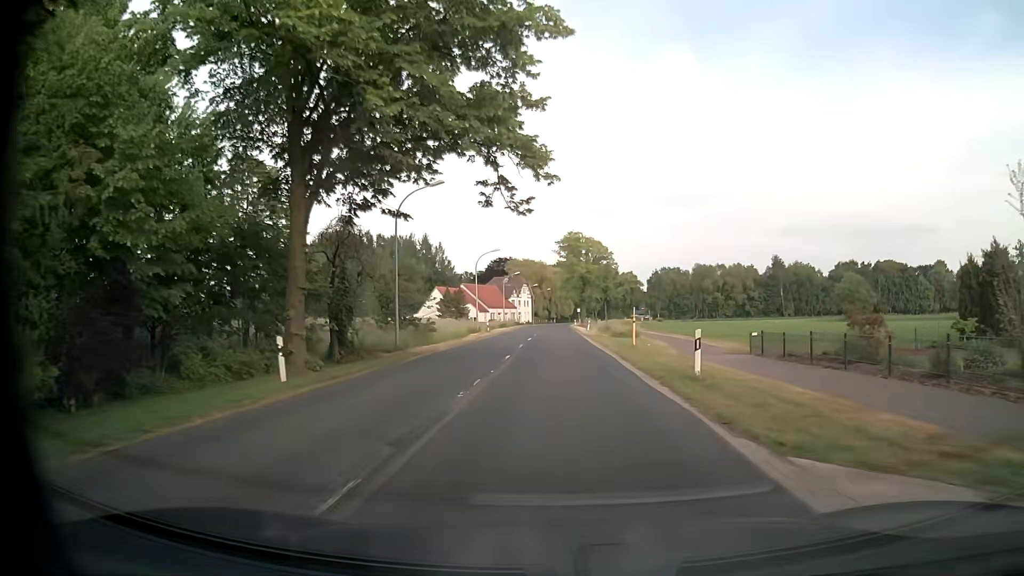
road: secondary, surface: asphalt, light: Day
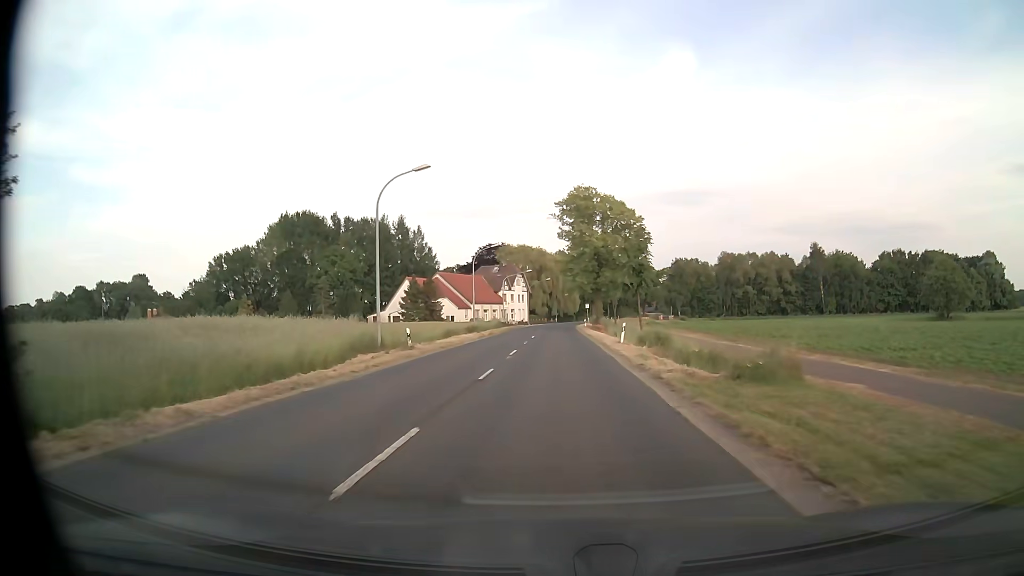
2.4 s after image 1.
(-0.4, +33.5) m; -1°
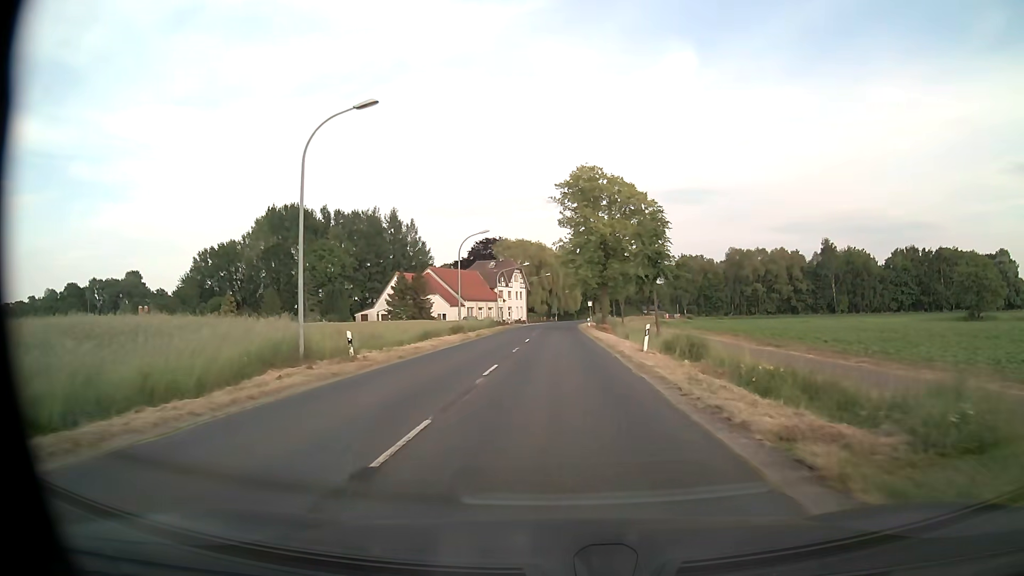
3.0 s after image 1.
(0.0, +8.4) m; 0°
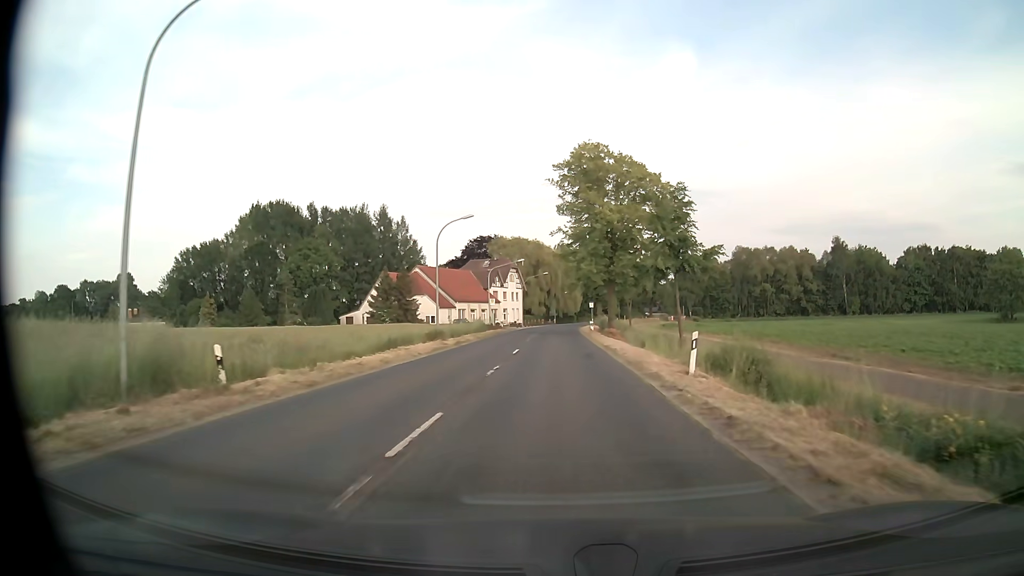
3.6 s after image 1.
(0.0, +8.4) m; 0°
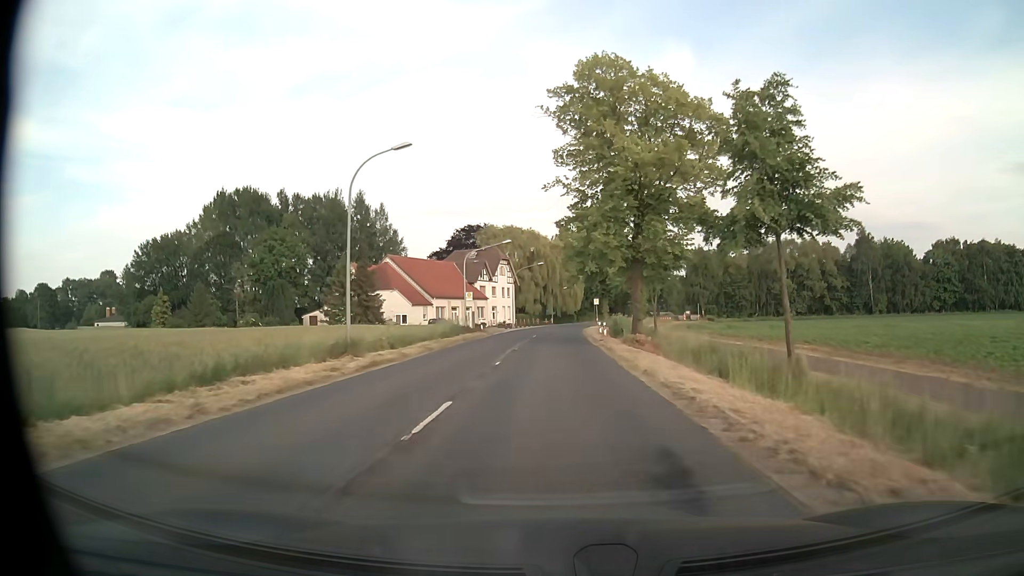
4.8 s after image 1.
(0.0, +16.8) m; 0°
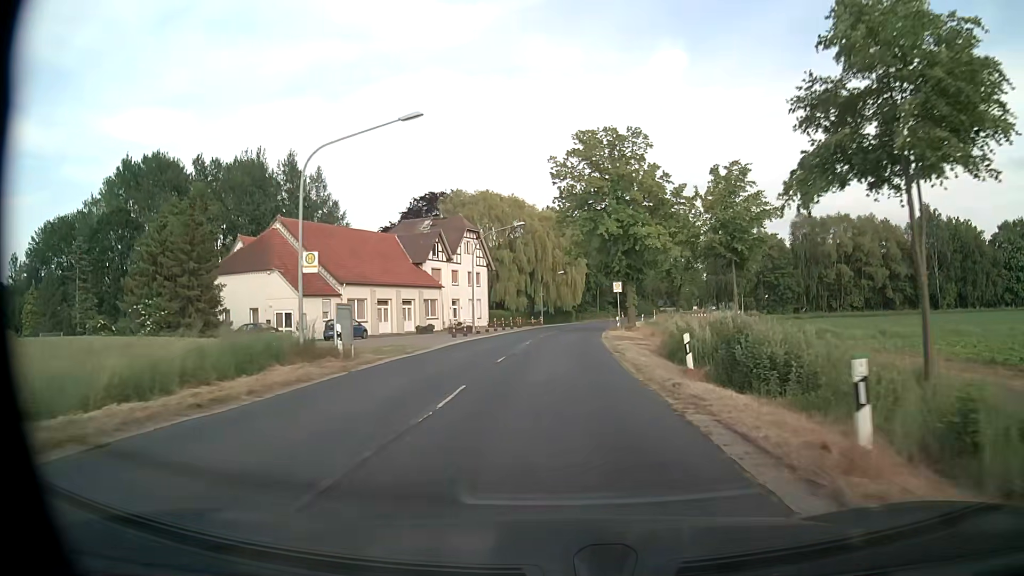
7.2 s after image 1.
(+0.1, +33.7) m; +1°
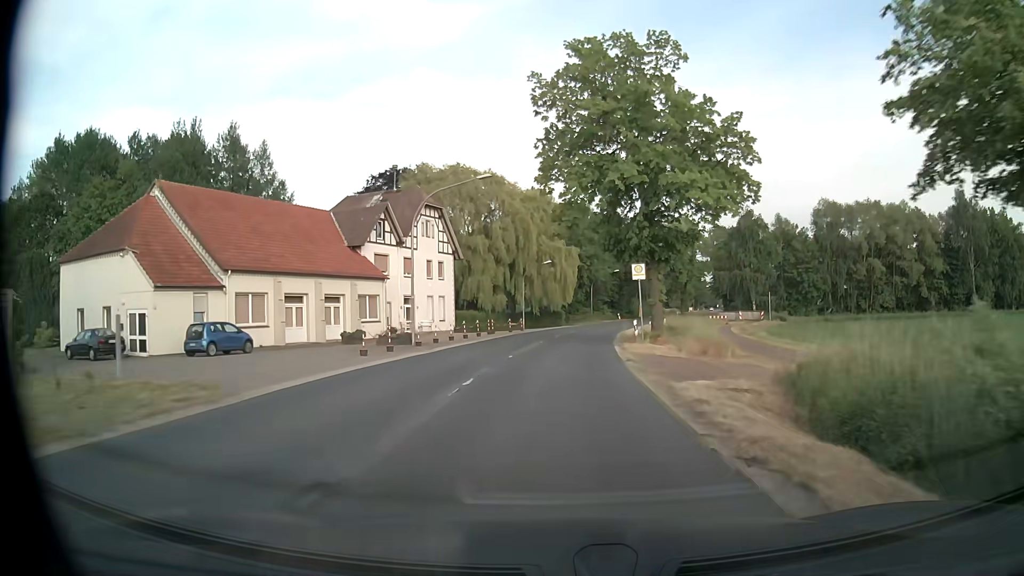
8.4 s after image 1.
(+0.2, +16.9) m; +1°
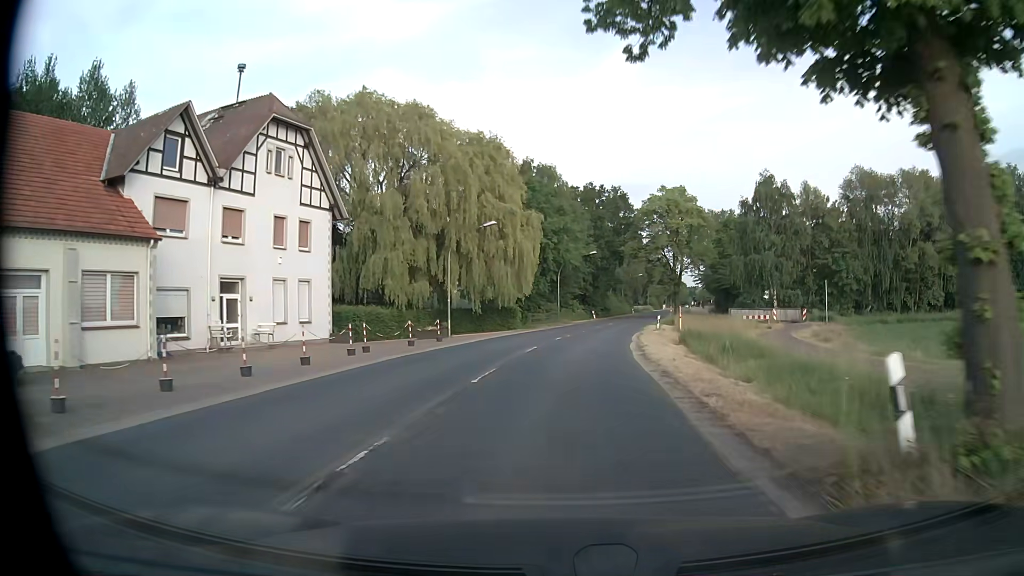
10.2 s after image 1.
(+0.6, +25.2) m; +3°
(0, +10) (+1, +20) (+2, +30) (+3, +40) (+4, +50) (+6, +60) (+8, +69) (+10, +79) (+12, +89) (+15, +99) m
